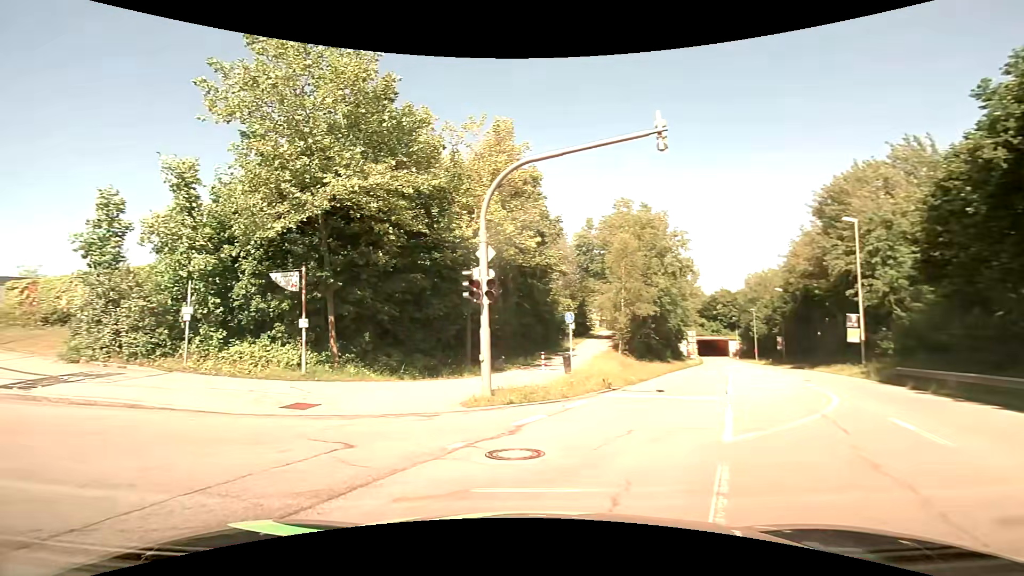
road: secondary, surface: asphalt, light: Day
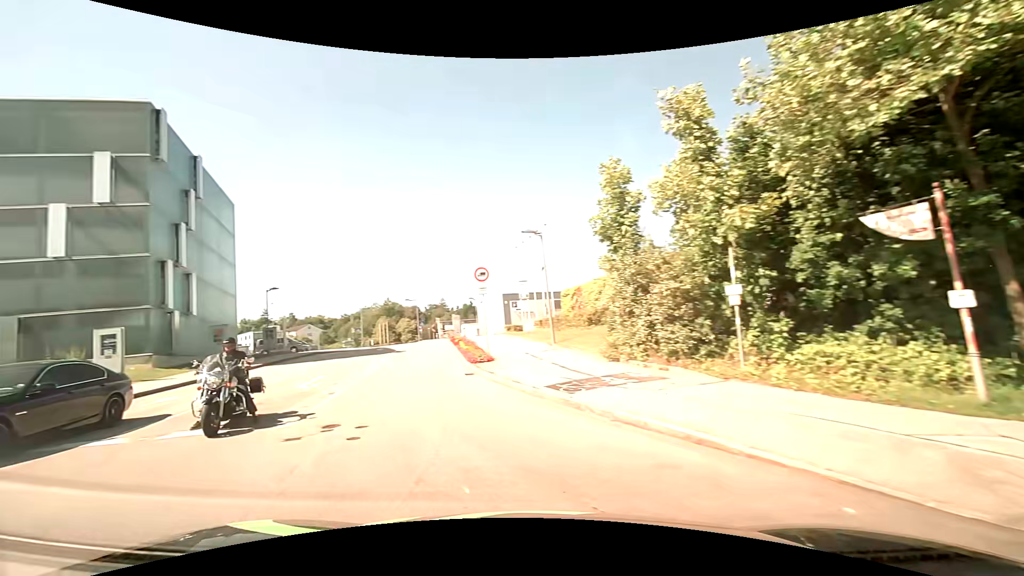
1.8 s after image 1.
(-3.1, +6.2) m; -52°
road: residential
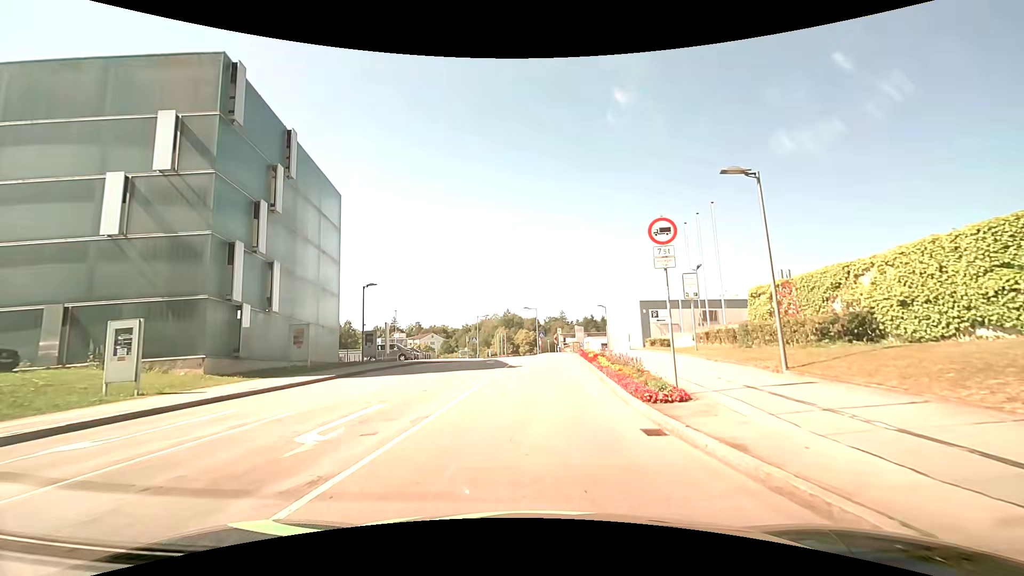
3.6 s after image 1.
(-1.7, +8.9) m; -13°
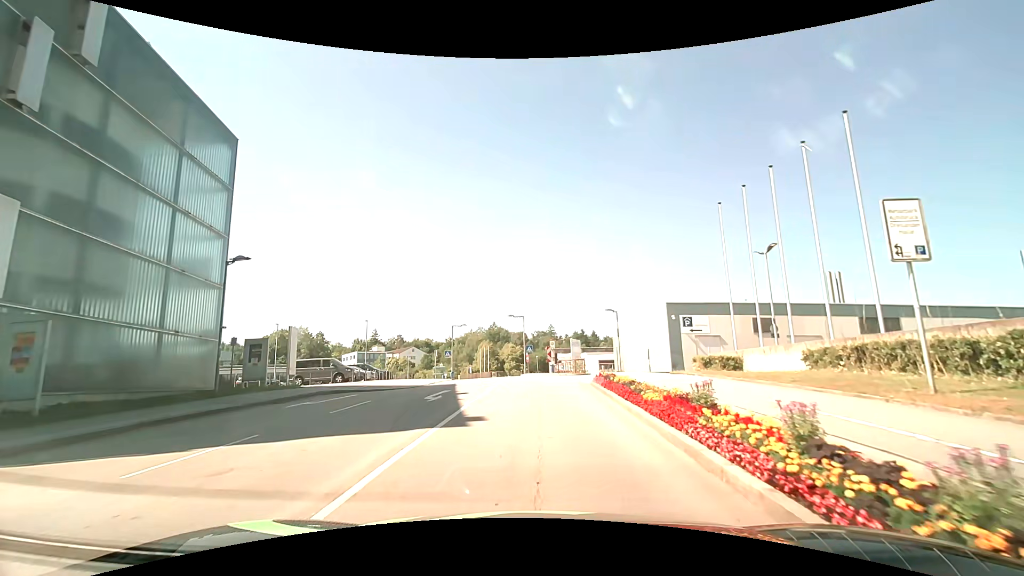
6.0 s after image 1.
(+0.1, +13.7) m; 0°
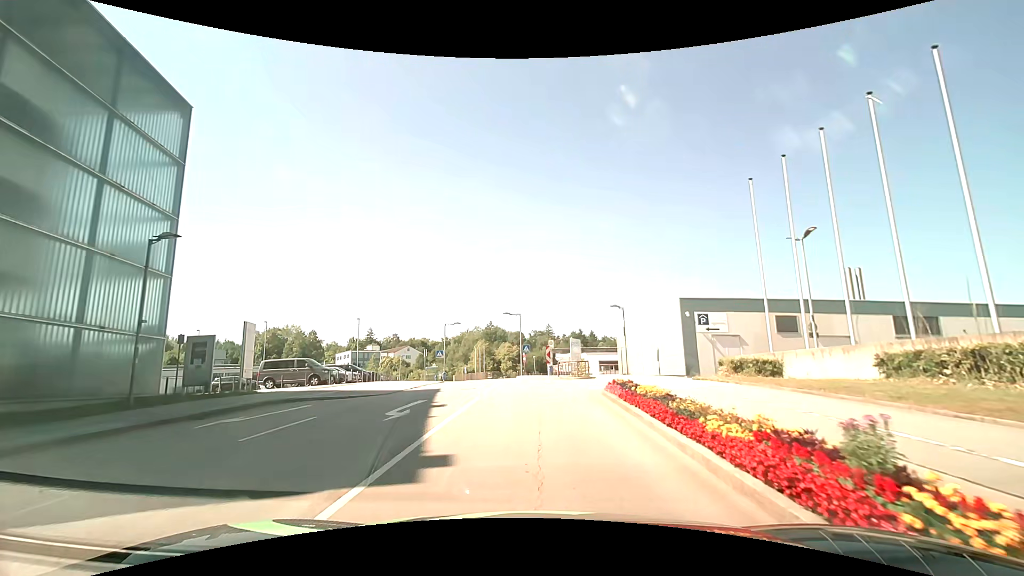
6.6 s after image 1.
(+0.1, +3.7) m; +1°
(0, +10) (0, +20) (-1, +30) (-2, +40) (-3, +50) (-4, +60) (-6, +70) (-8, +79) (-11, +89) (-14, +99) m
